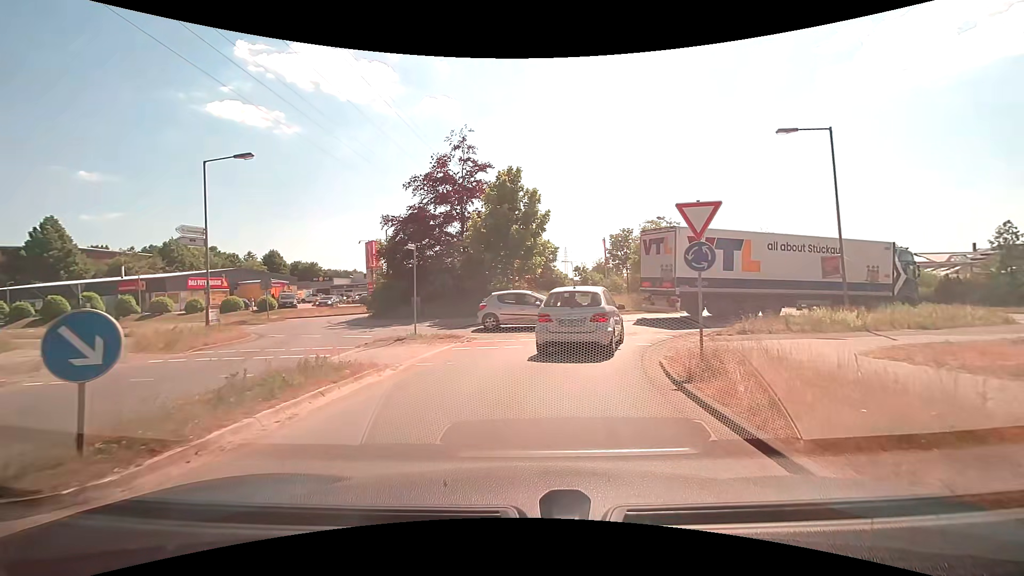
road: residential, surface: asphalt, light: Day
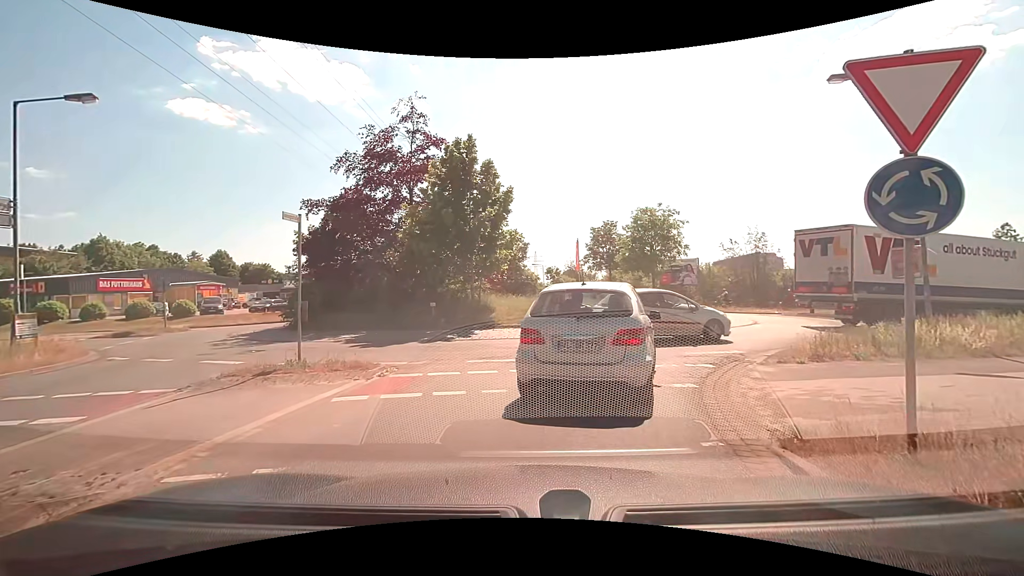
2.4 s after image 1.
(+0.2, +5.8) m; +5°
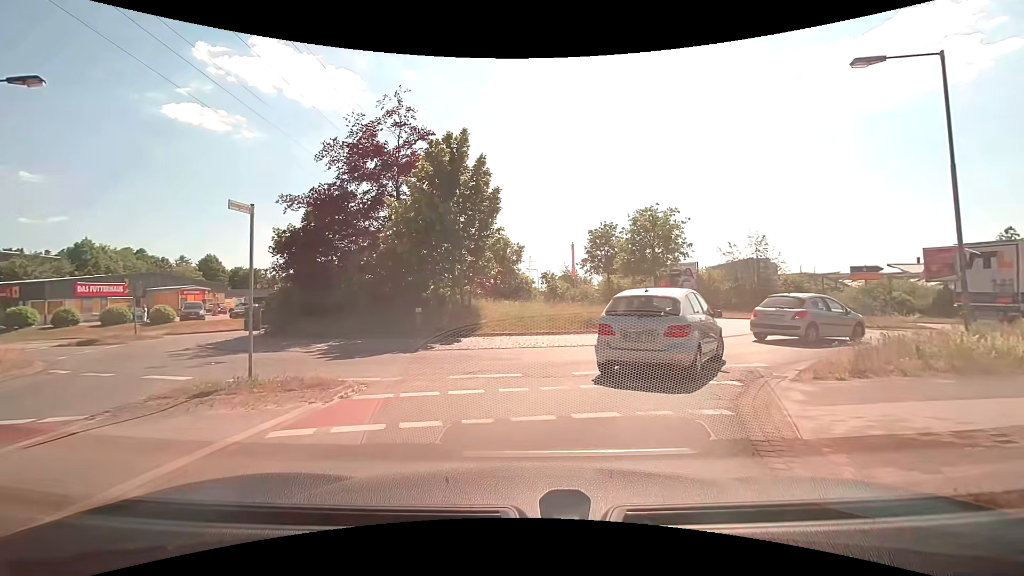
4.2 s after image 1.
(0.0, +1.6) m; -1°
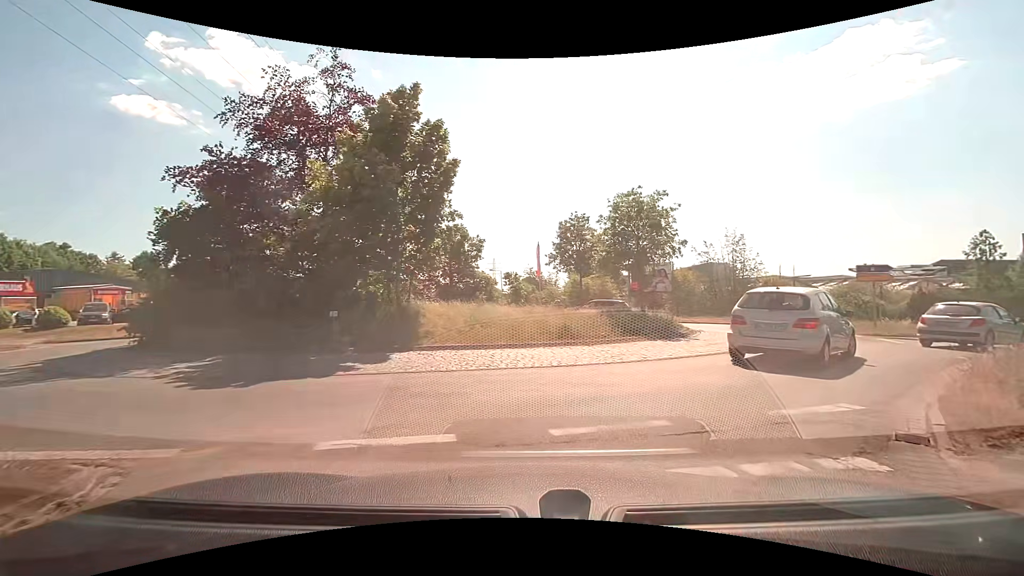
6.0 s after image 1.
(+0.1, +4.6) m; +3°
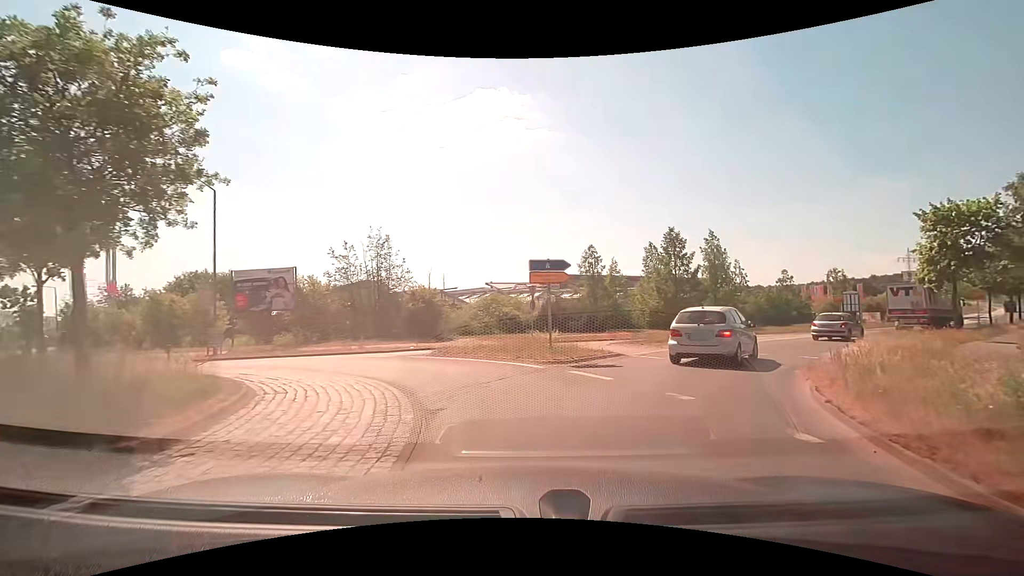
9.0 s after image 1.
(+4.2, +11.1) m; +39°
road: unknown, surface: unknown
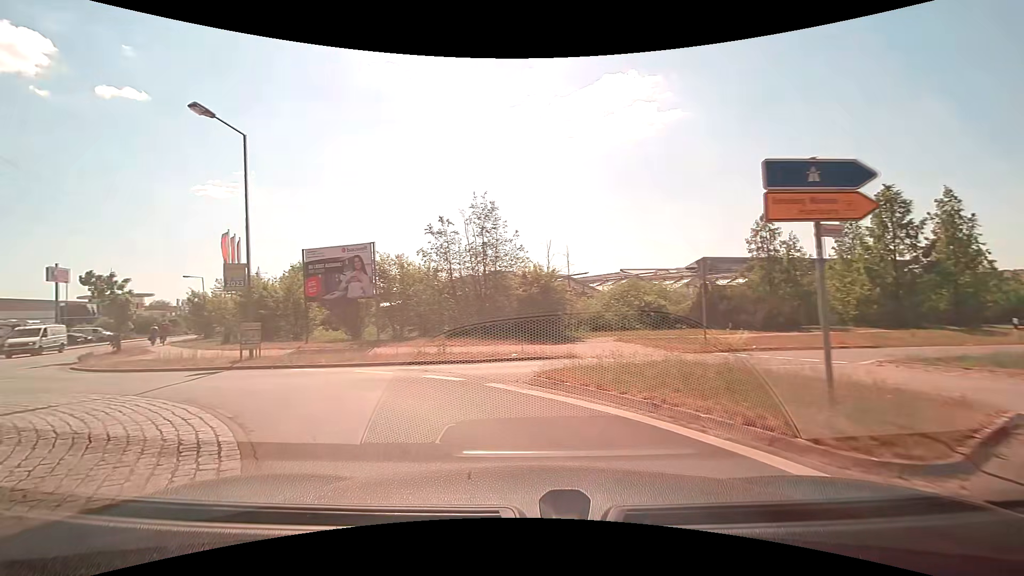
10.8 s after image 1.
(-0.5, +9.1) m; -14°
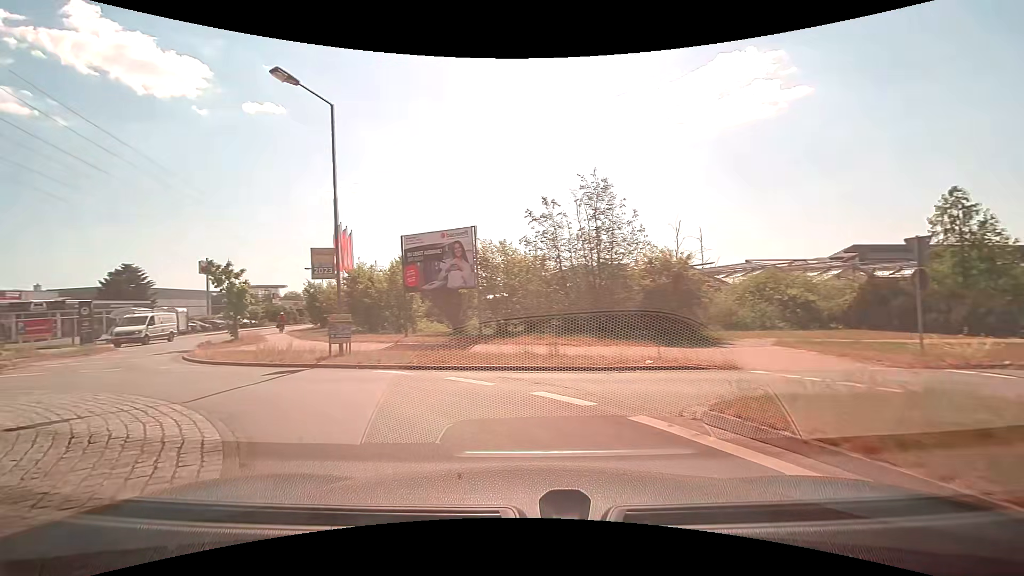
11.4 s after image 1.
(-0.3, +3.2) m; -10°
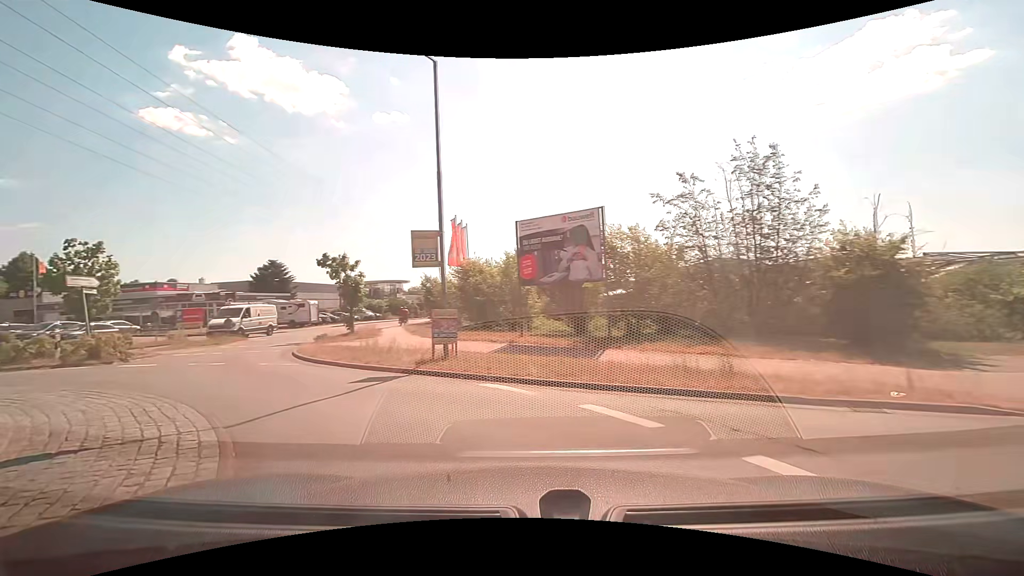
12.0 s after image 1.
(-0.4, +3.1) m; -14°
(-3, +9) (-10, +17) (-14, +26) (-15, +36) (-16, +46) (-17, +56) (-17, +66) (-17, +76) (-16, +86) (-16, +96) m
